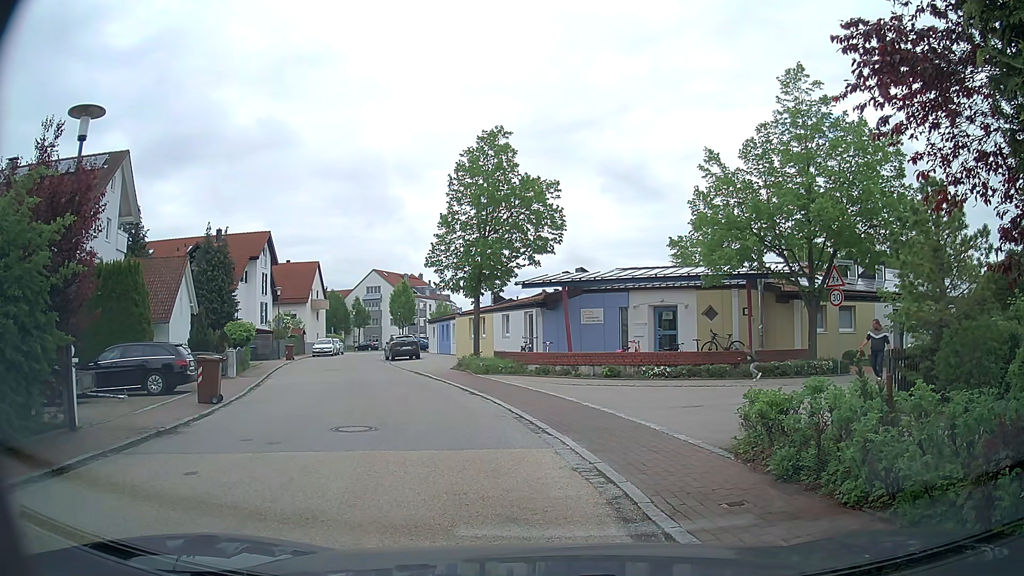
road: residential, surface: asphalt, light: Day
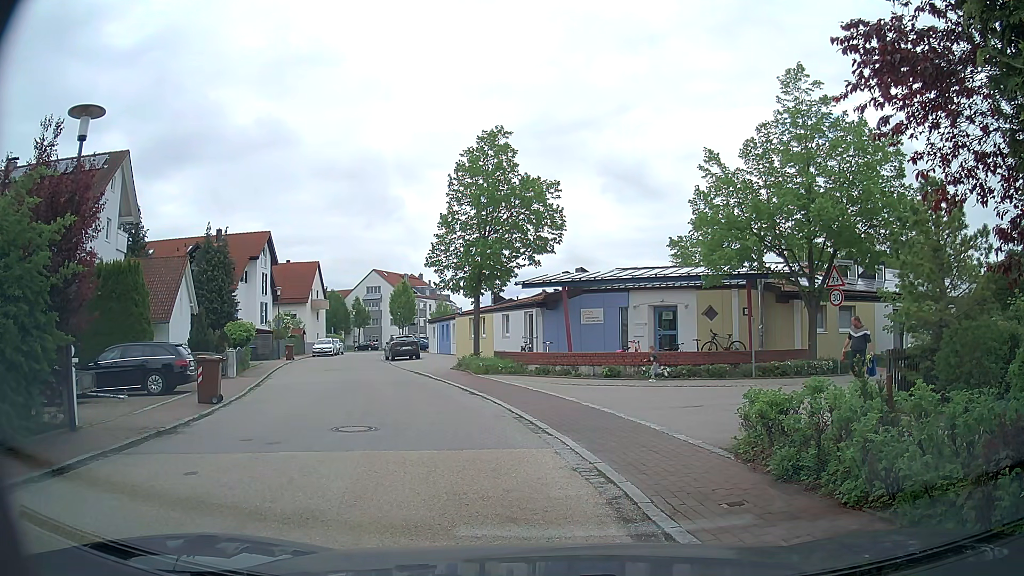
(0.0, 0.0) m; 0°
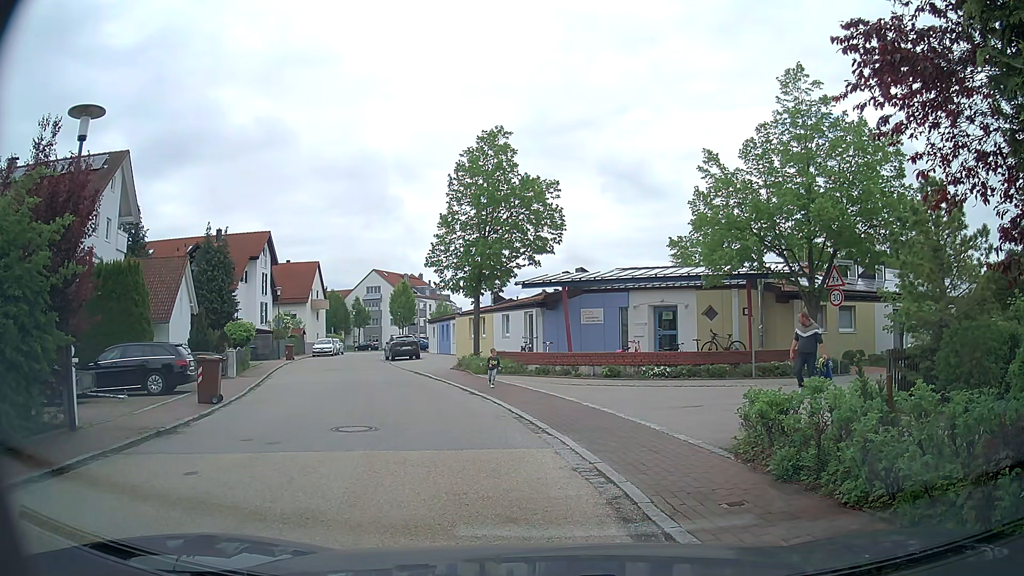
(0.0, 0.0) m; 0°
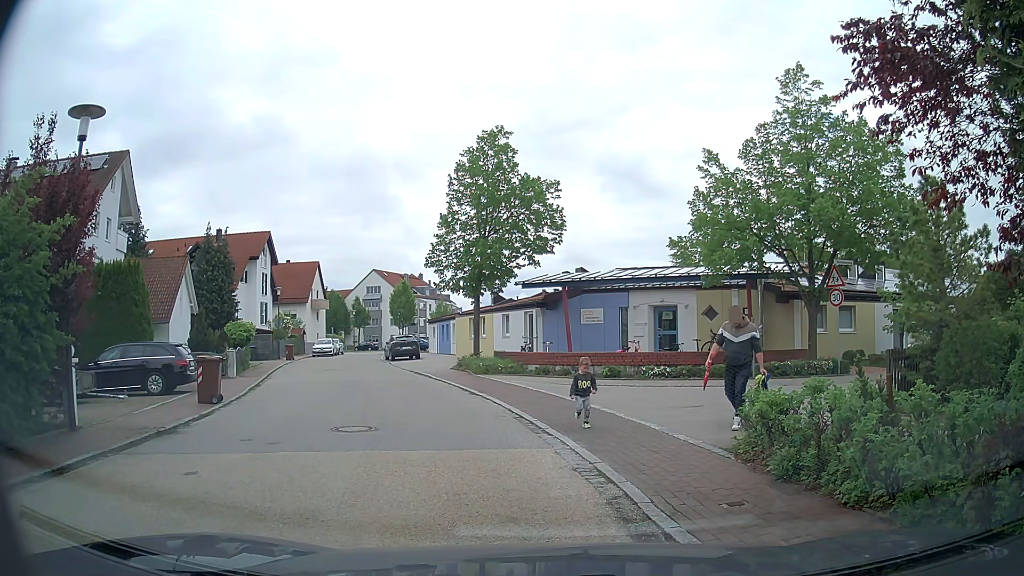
(0.0, 0.0) m; 0°
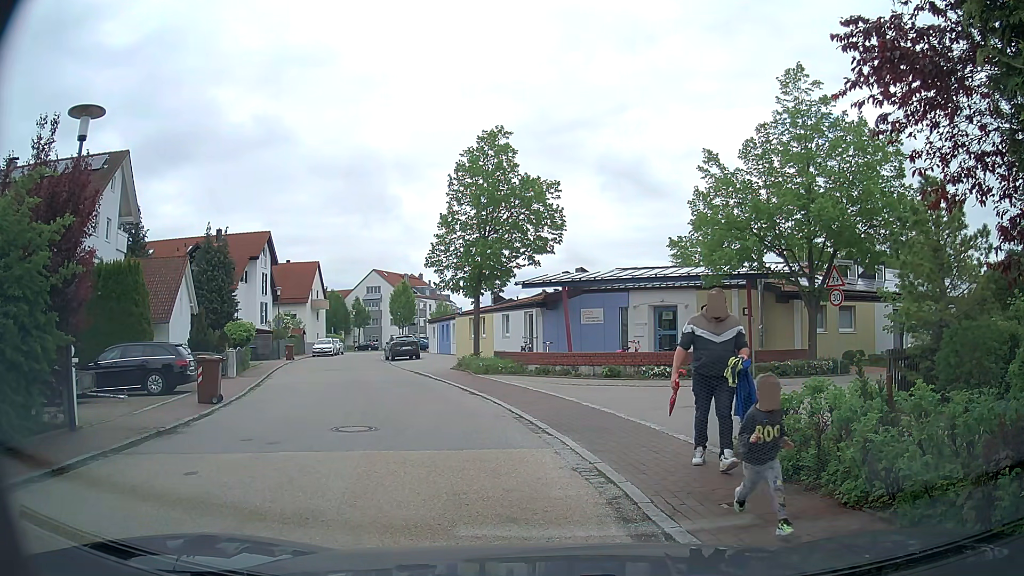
(0.0, 0.0) m; 0°
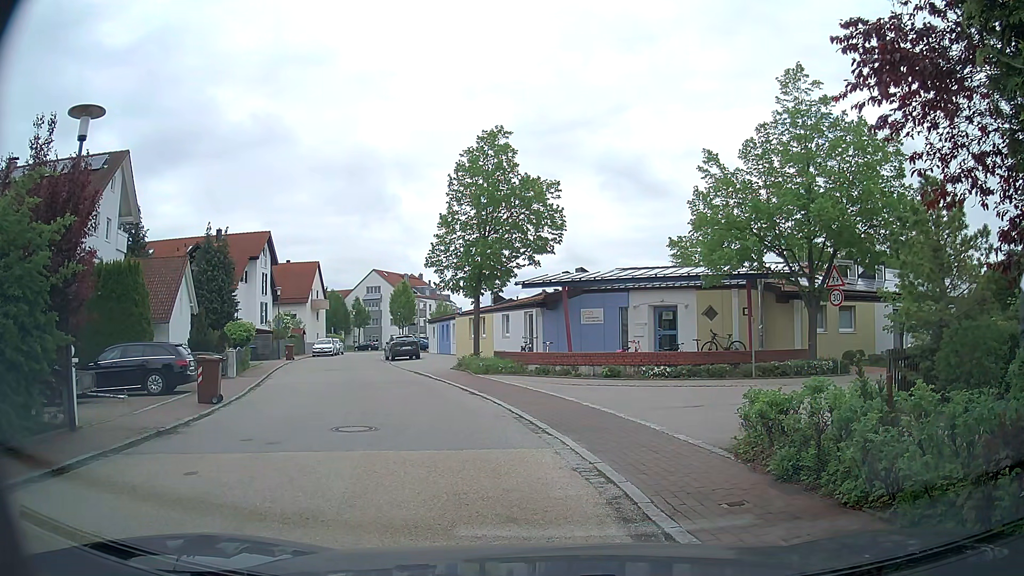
(0.0, 0.0) m; 0°
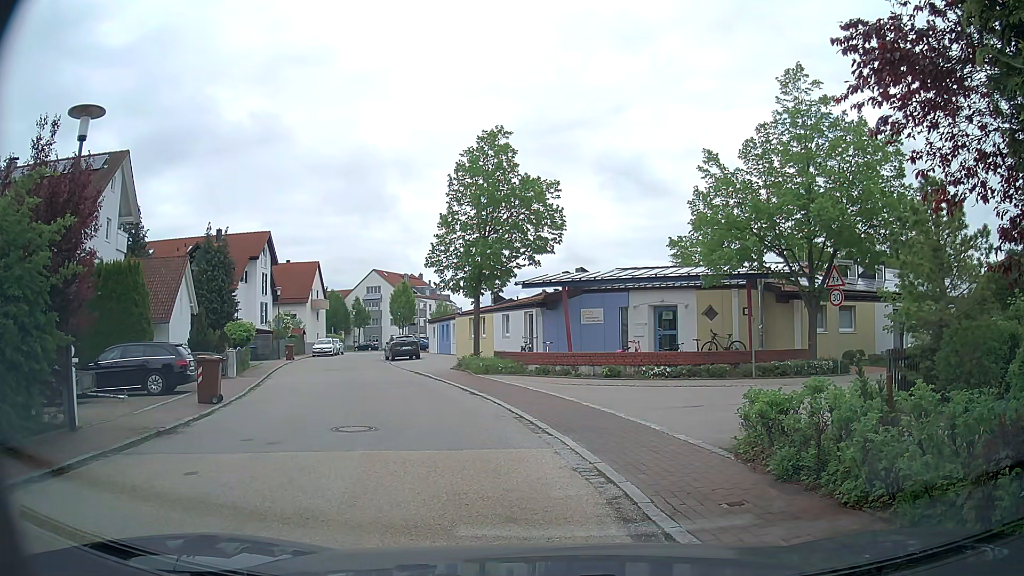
(0.0, 0.0) m; 0°
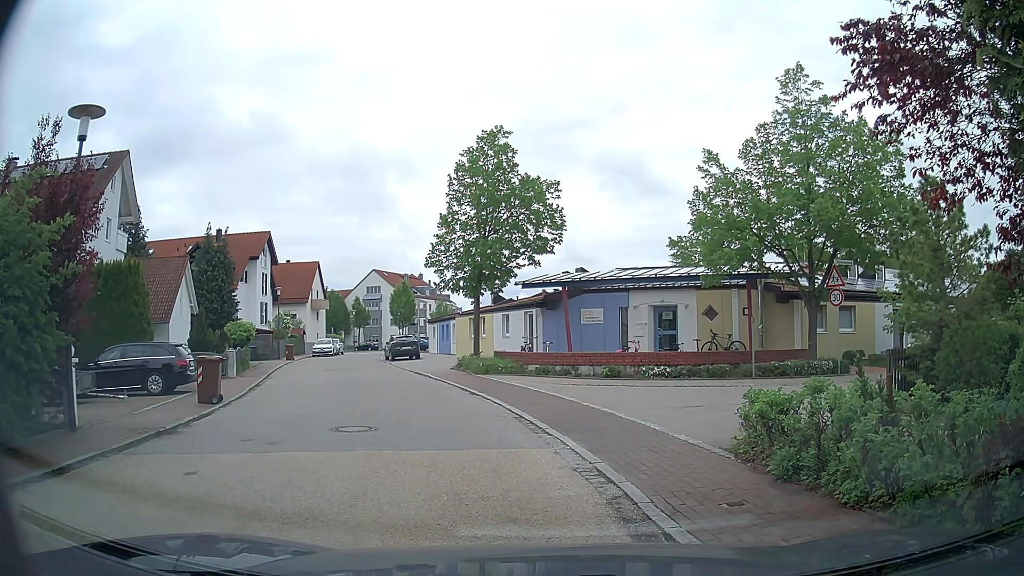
(0.0, 0.0) m; 0°
